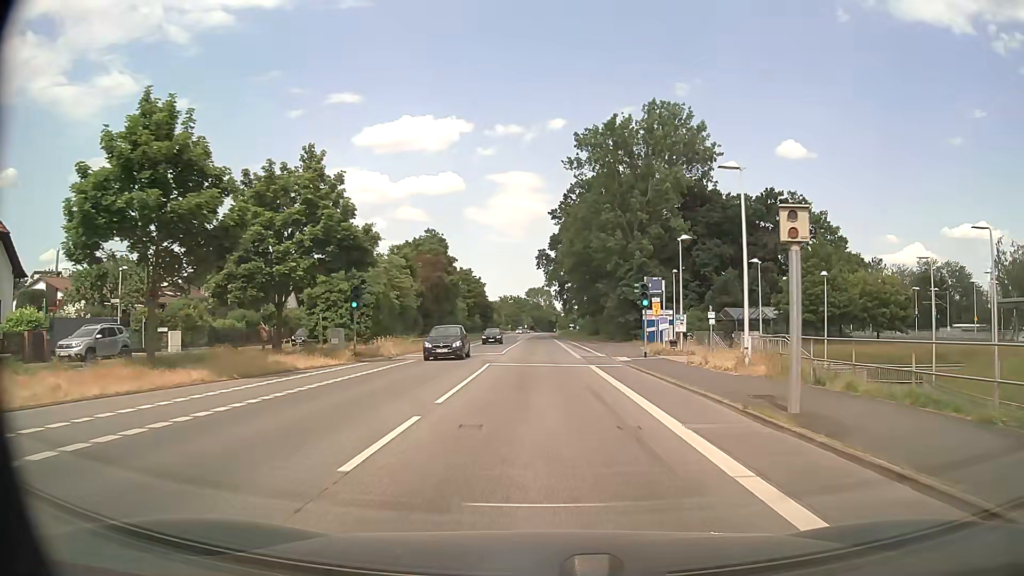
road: secondary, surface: asphalt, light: Day
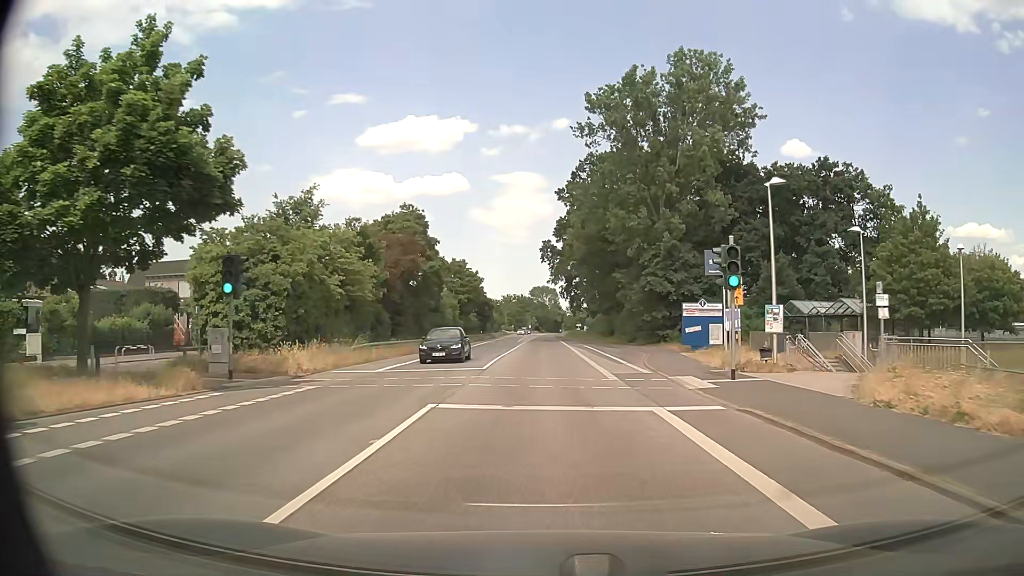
(0.0, +14.2) m; -1°
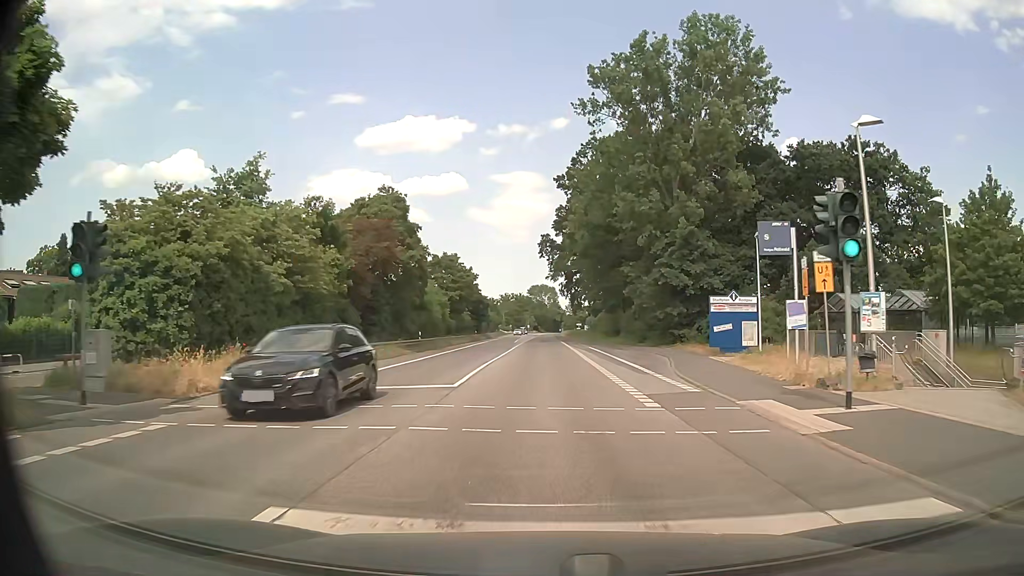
(0.0, +7.1) m; 0°
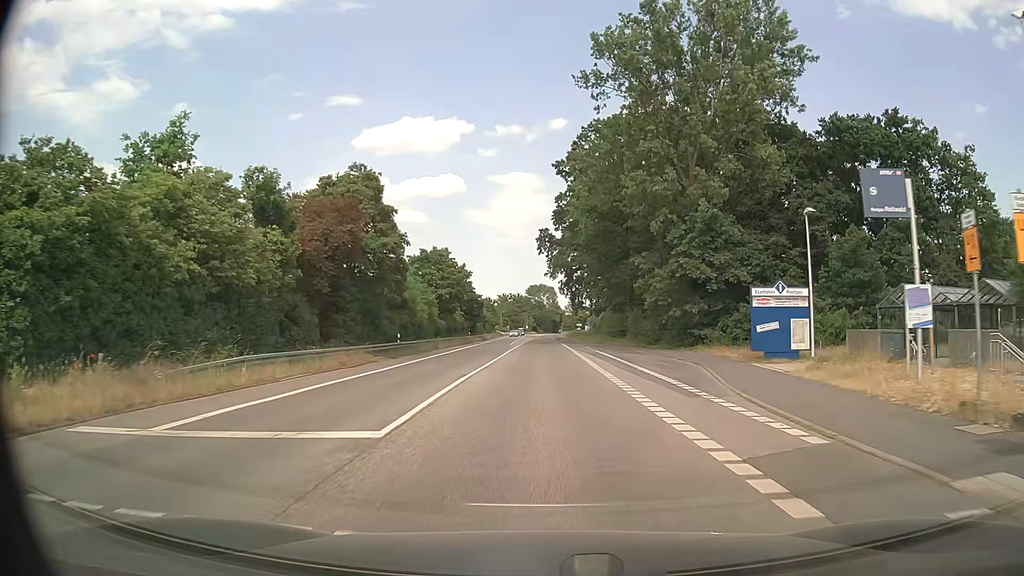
(0.0, +7.2) m; 0°
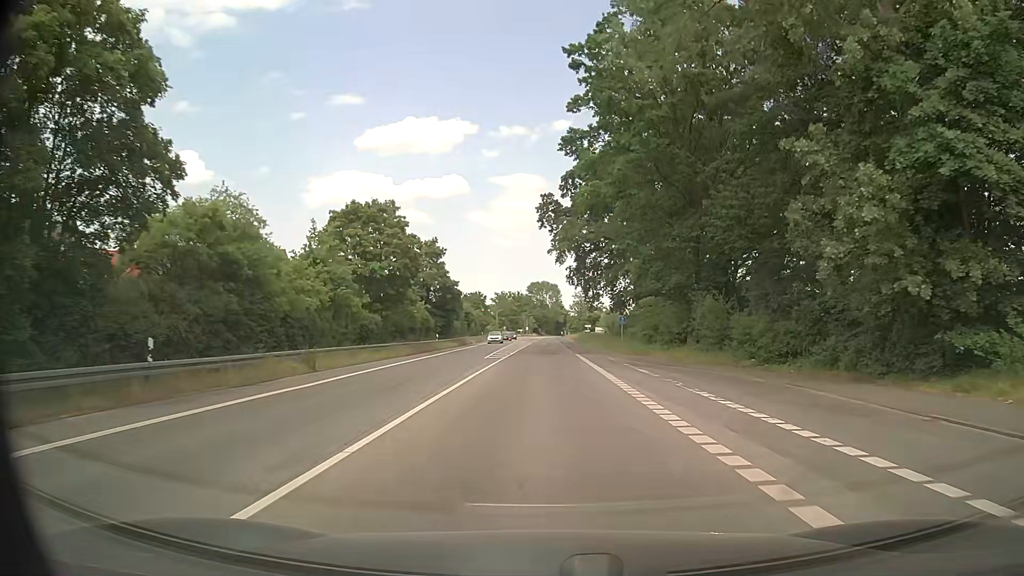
(-0.1, +29.3) m; -1°
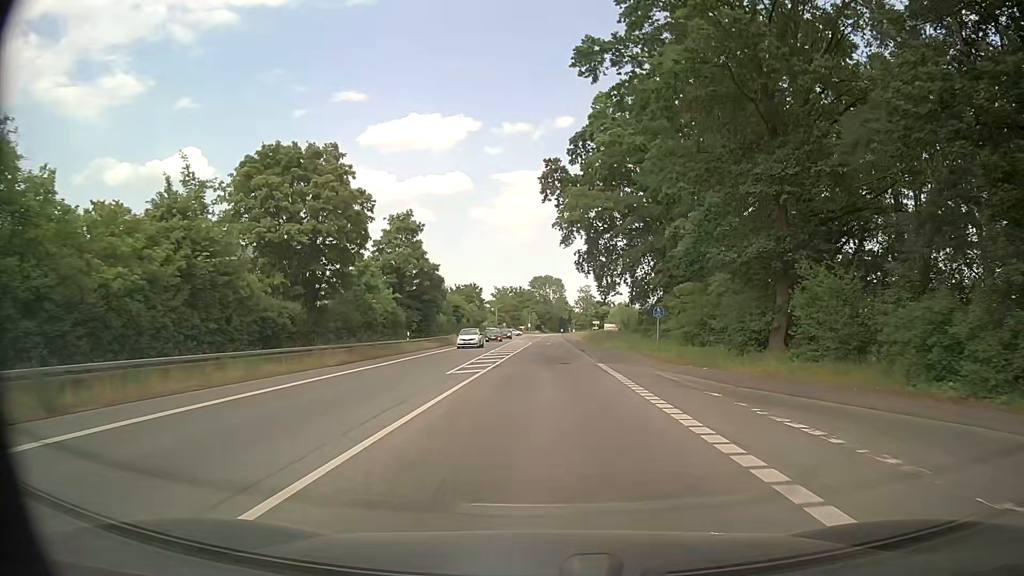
(0.0, +14.9) m; 0°
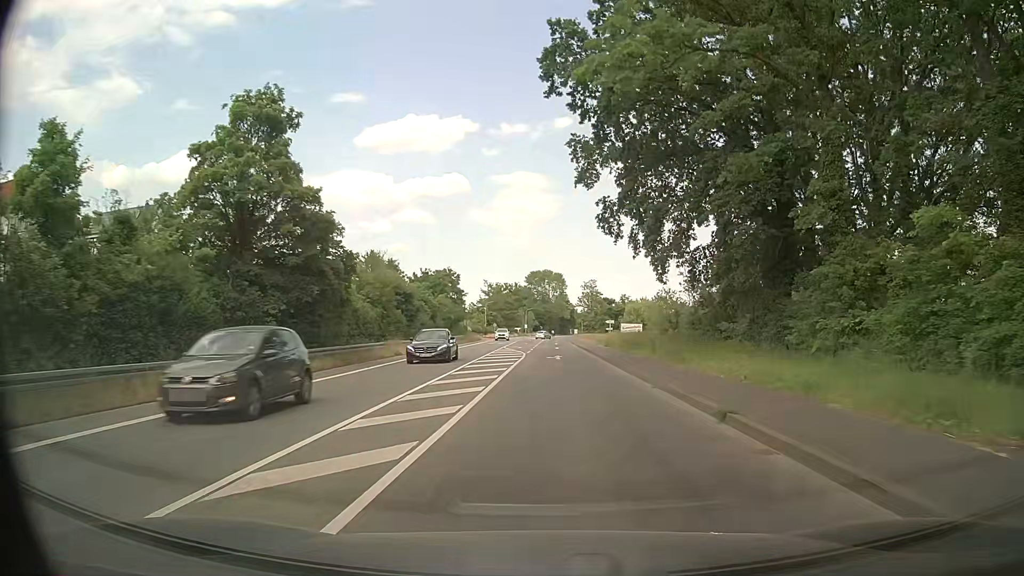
(-0.3, +30.3) m; +1°
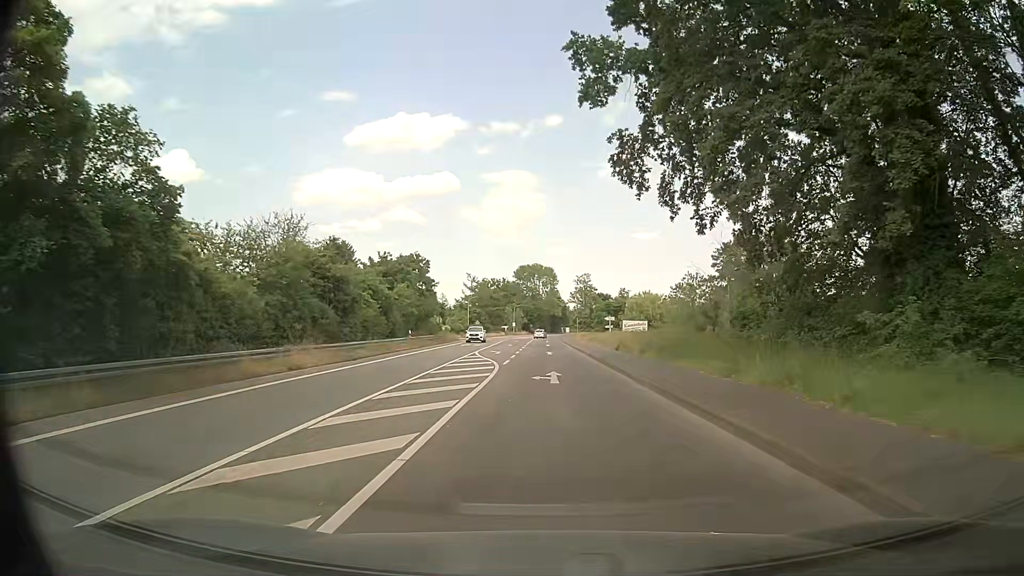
(0.0, +15.4) m; 0°
(0, +10) (0, +20) (0, +30) (0, +40) (0, +50) (0, +60) (0, +70) (0, +80) (0, +90) (0, +100) m
